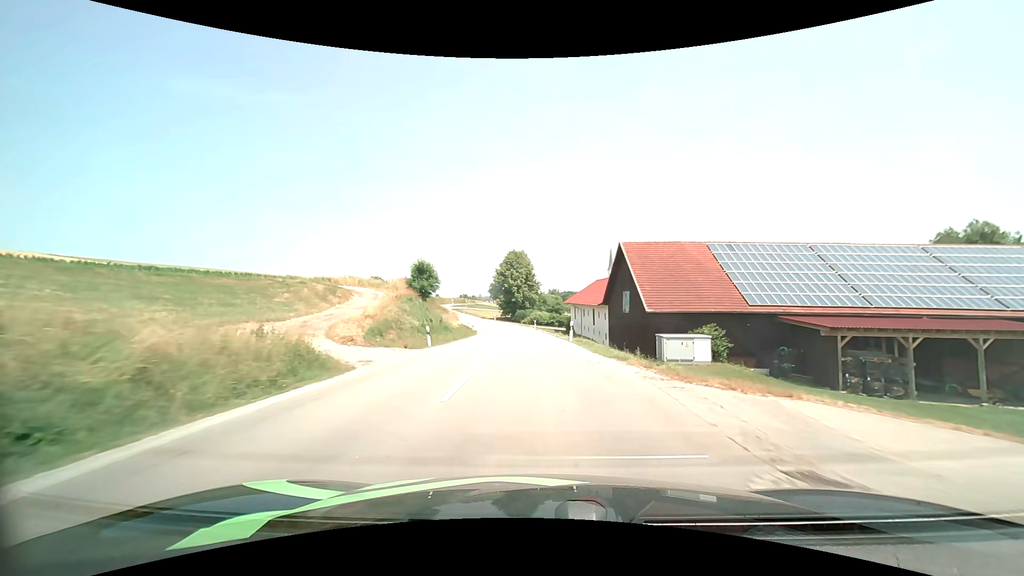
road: secondary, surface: asphalt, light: Day
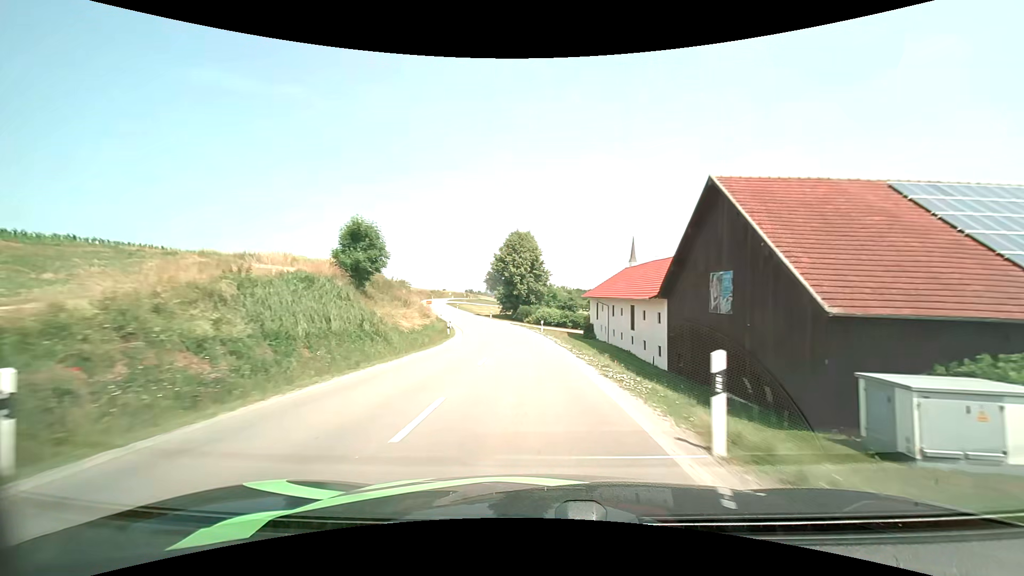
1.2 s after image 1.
(-0.1, +20.5) m; 0°
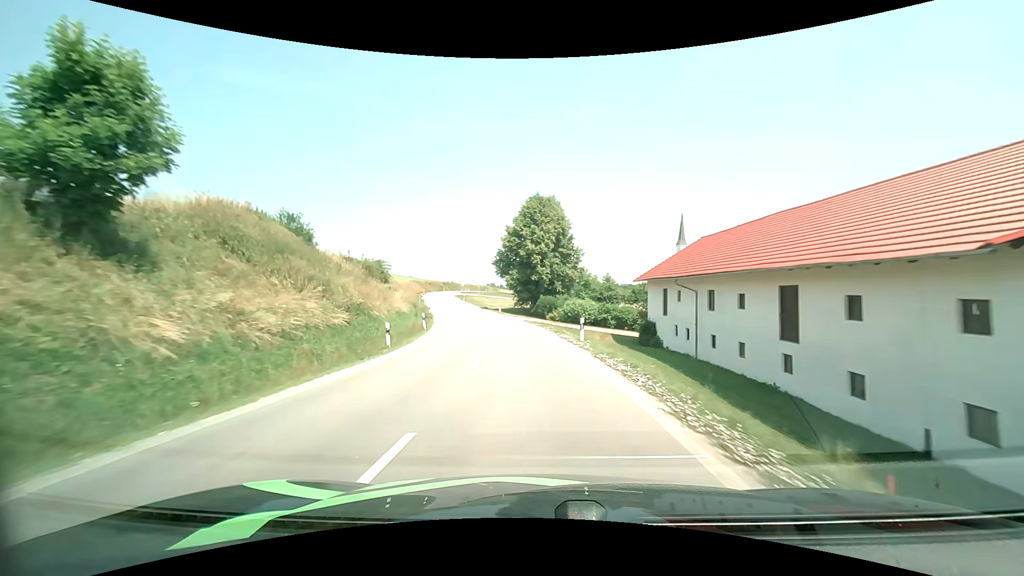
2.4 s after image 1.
(-0.5, +21.0) m; -3°
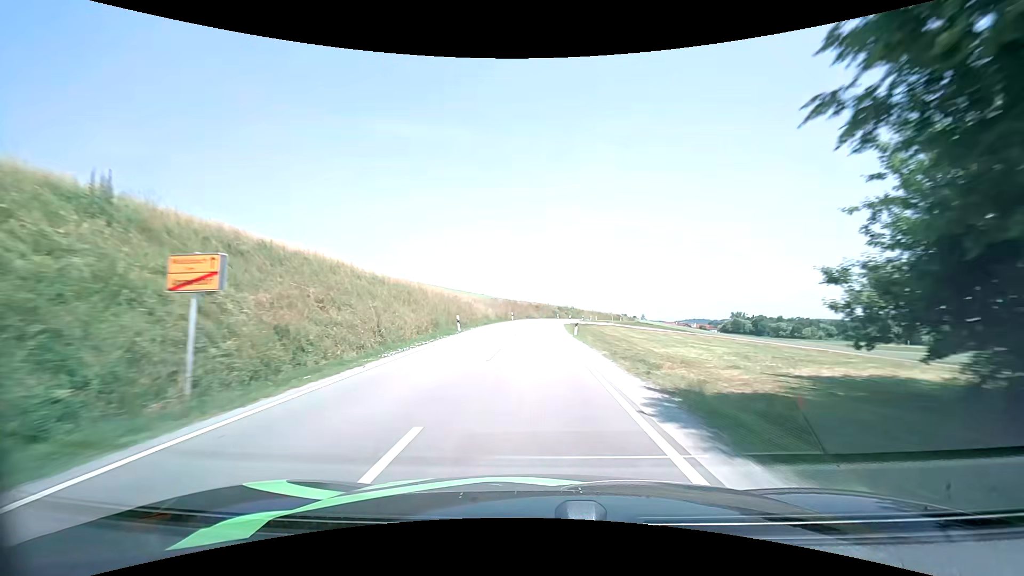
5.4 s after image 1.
(-6.6, +54.7) m; -14°
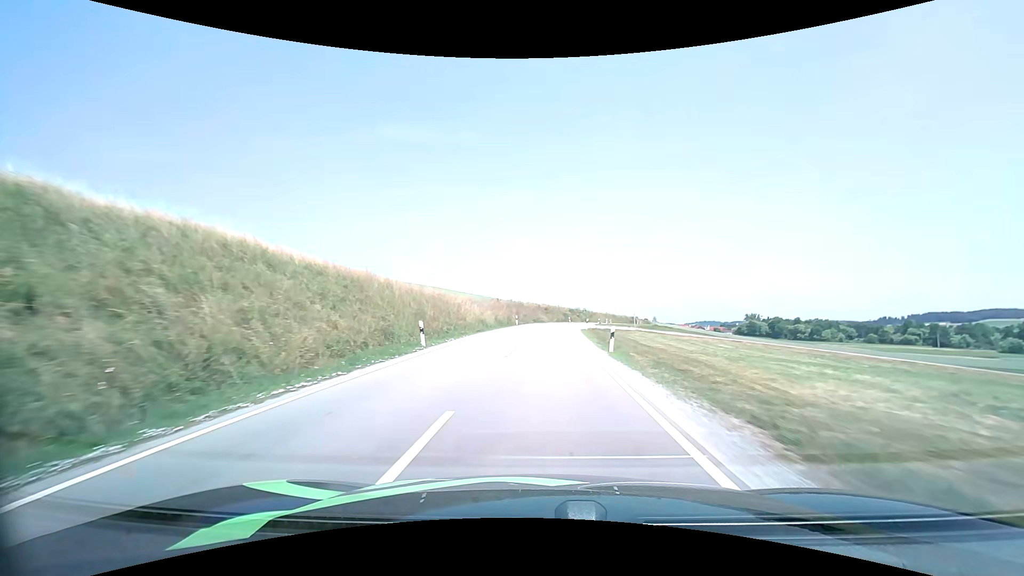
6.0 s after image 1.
(-0.2, +11.3) m; -1°
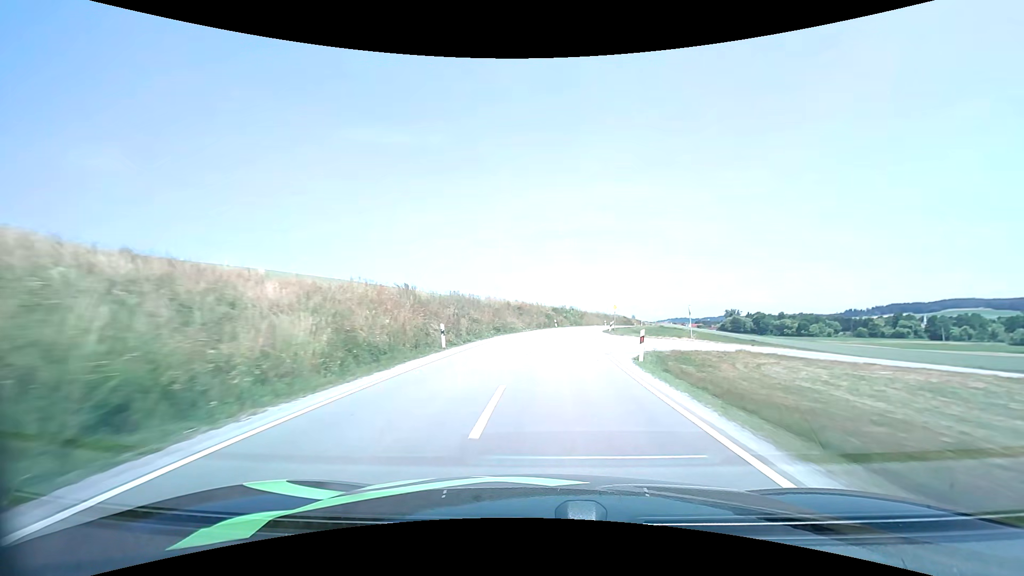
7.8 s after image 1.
(+0.4, +33.6) m; +3°
(0, +10) (+1, +20) (+2, +30) (+3, +40) (+5, +50) (+6, +60) (+9, +69) (+11, +79) (+14, +88) (+18, +98) m
